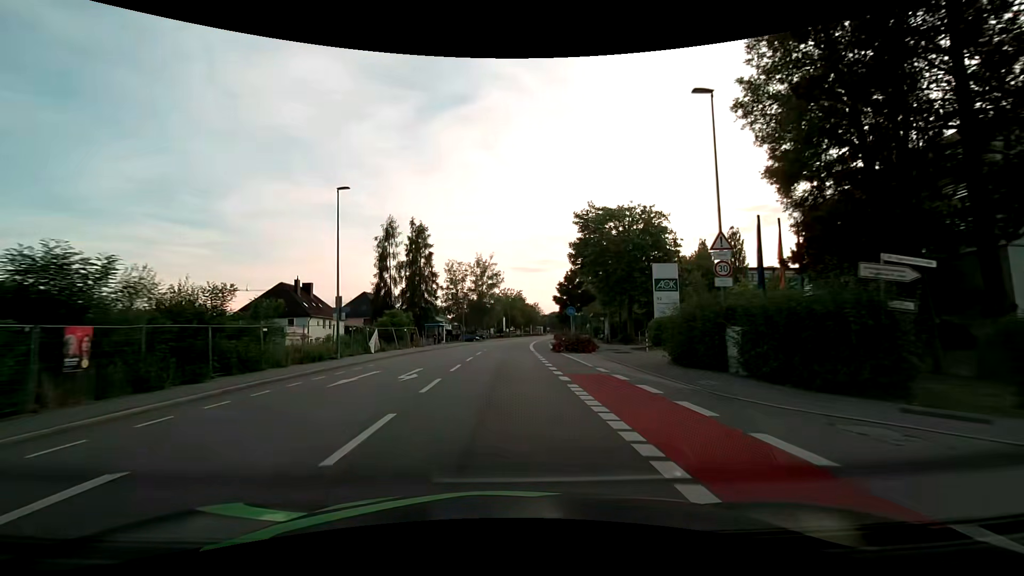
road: tertiary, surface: asphalt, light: Day
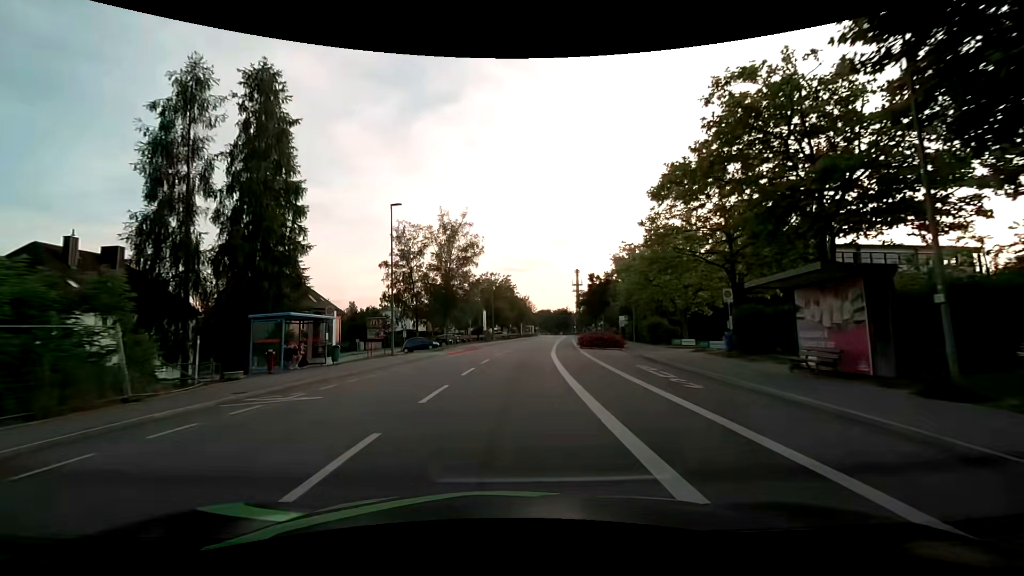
(+0.4, +37.4) m; +2°
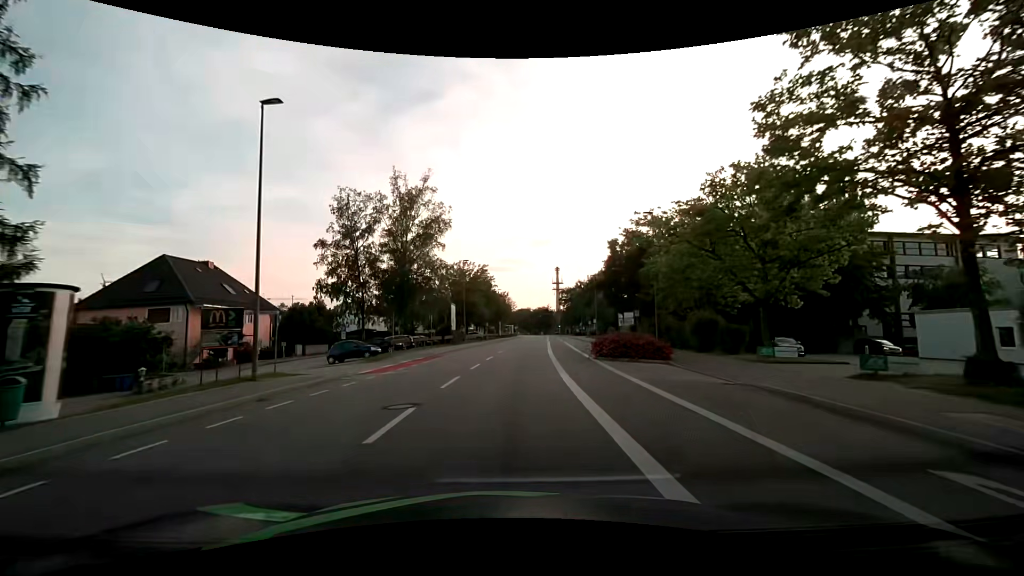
(+0.4, +15.2) m; +3°
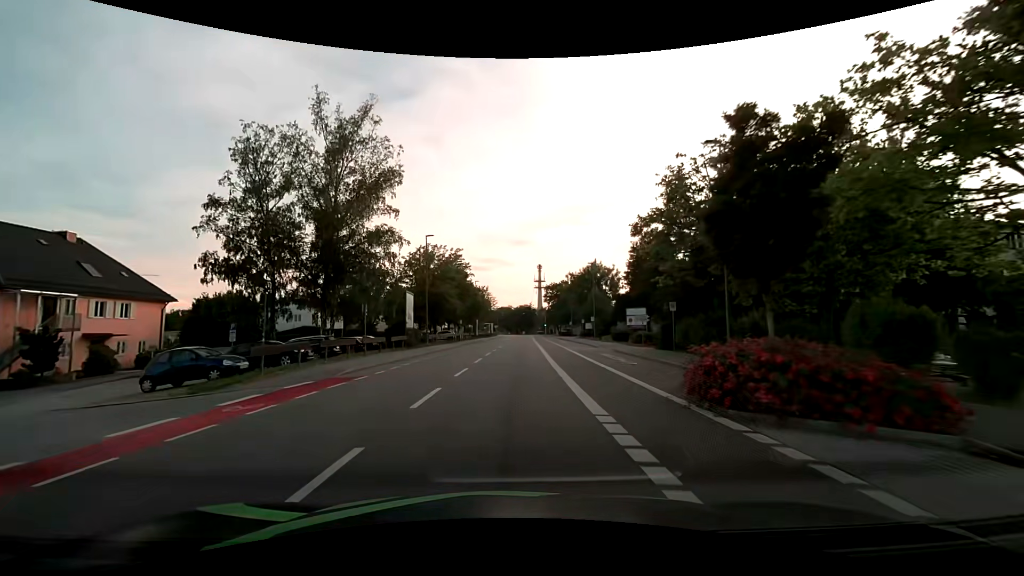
(+0.3, +15.3) m; +2°
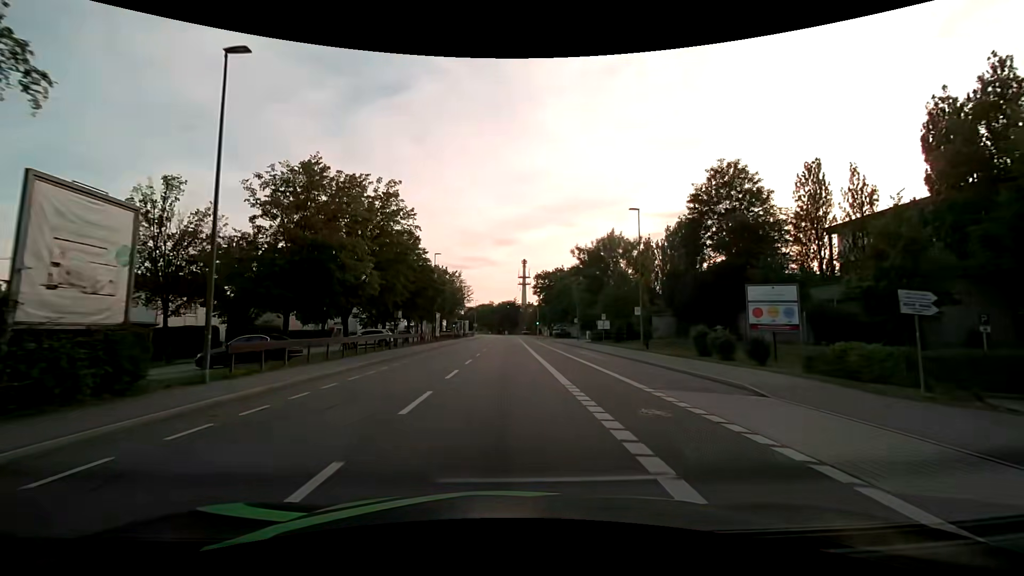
(+0.7, +30.8) m; +2°
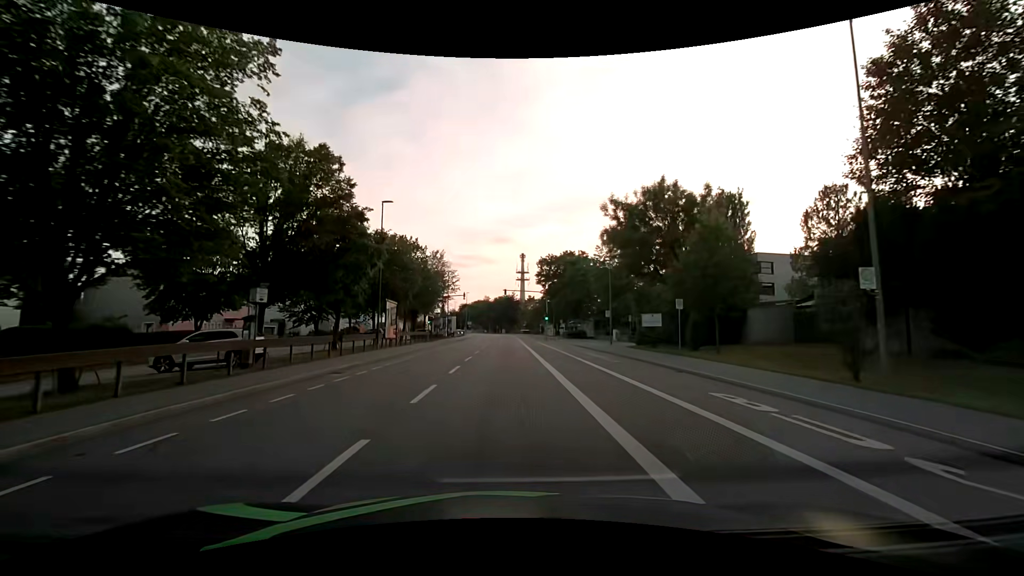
(+0.1, +23.1) m; 0°
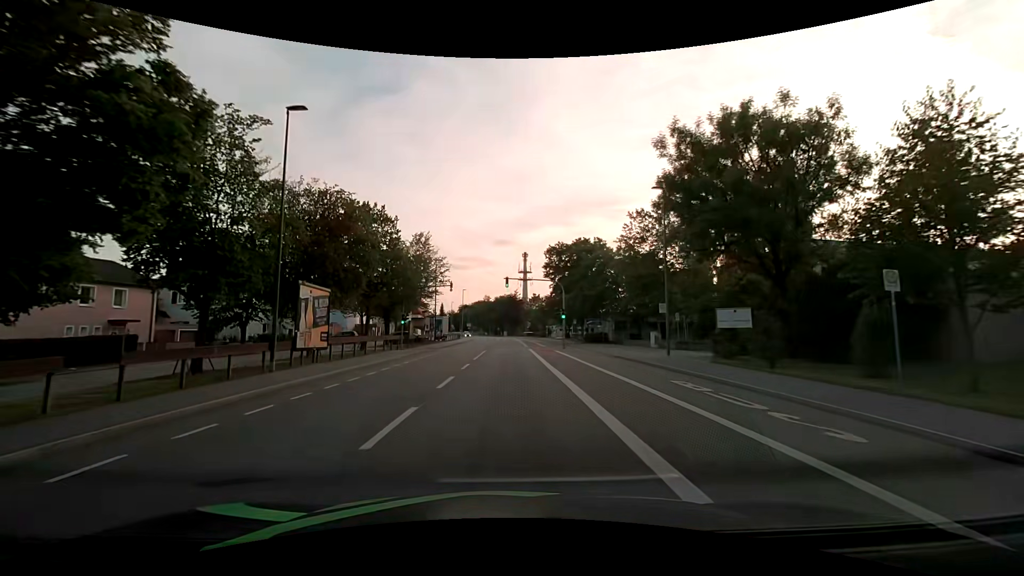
(0.0, +15.2) m; 0°
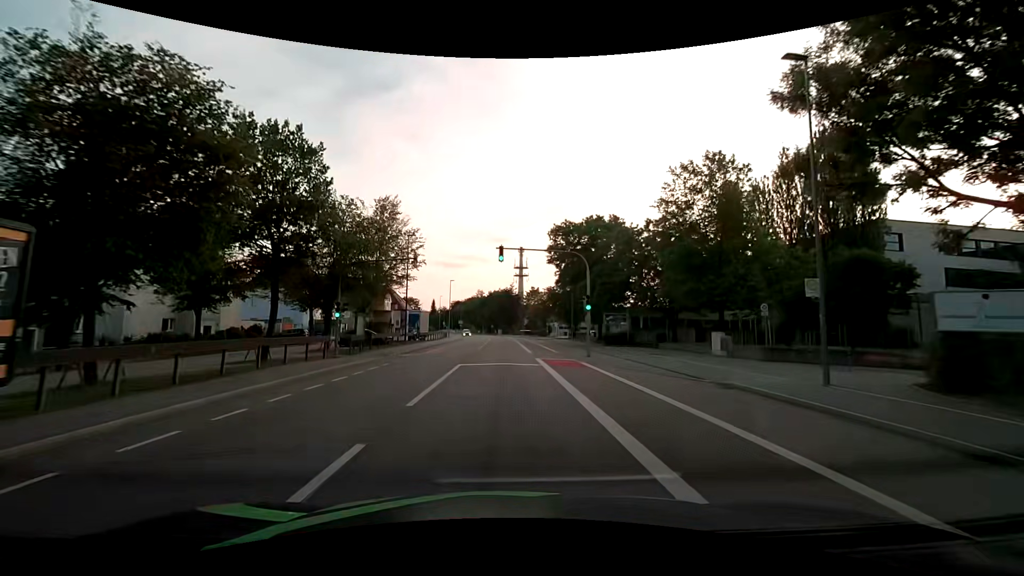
(+0.1, +14.9) m; 0°
(0, +10) (0, +20) (0, +30) (0, +40) (0, +50) (0, +60) (0, +70) (0, +80) (0, +90) (-1, +100) m
